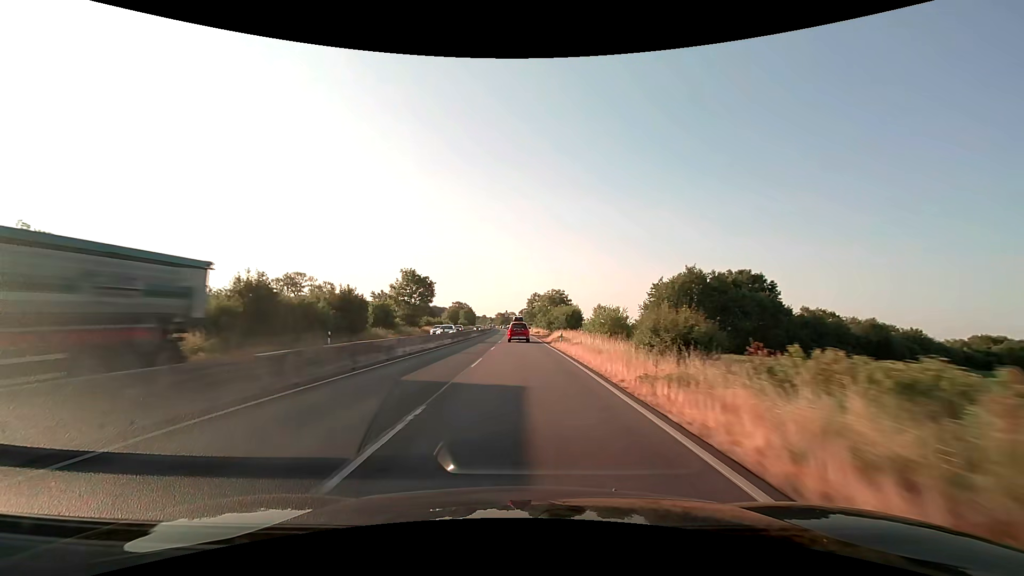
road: trunk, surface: asphalt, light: Day
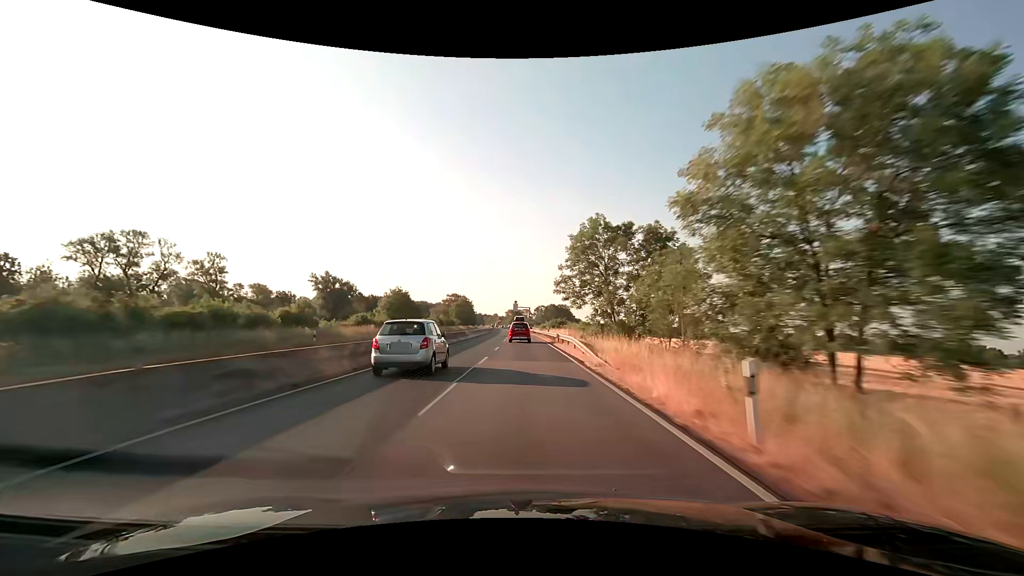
(-1.2, +80.9) m; -2°
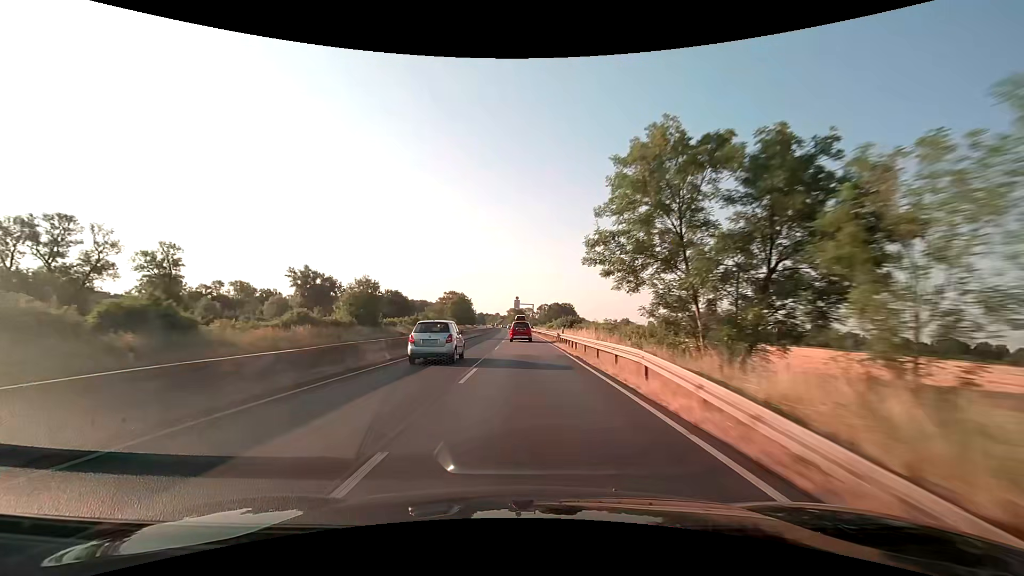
(0.0, +16.2) m; 0°
(0, +10) (0, +20) (0, +30) (0, +40) (0, +50) (0, +60) (0, +70) (0, +80) (-1, +90) (-1, +100) m
